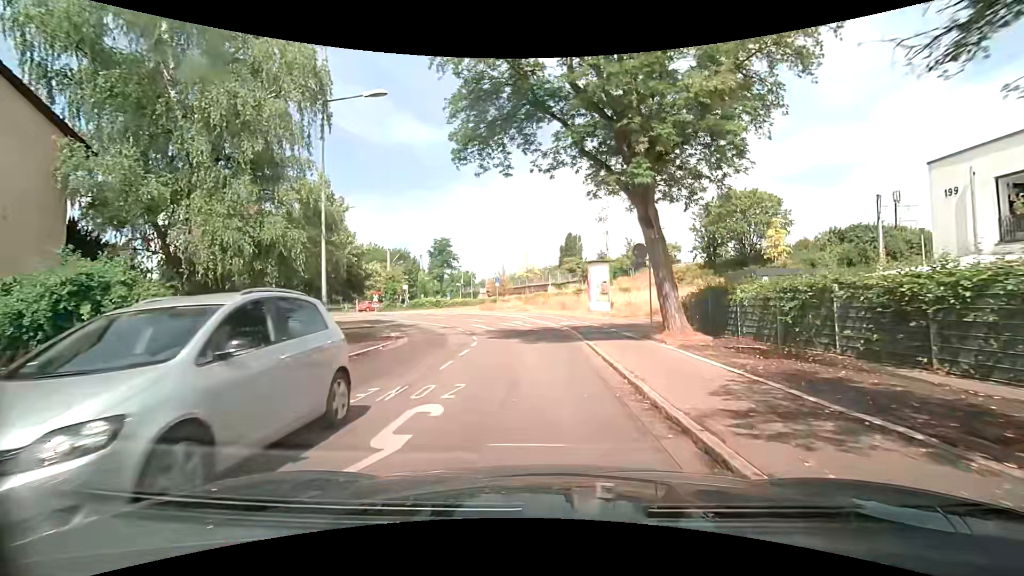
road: residential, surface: asphalt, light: Day
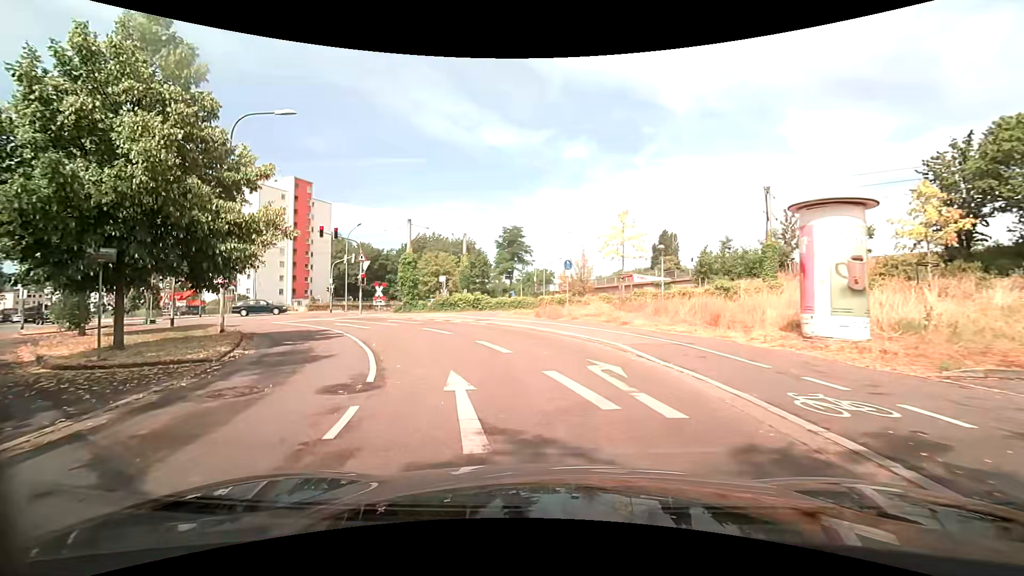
(-0.8, +21.0) m; -8°
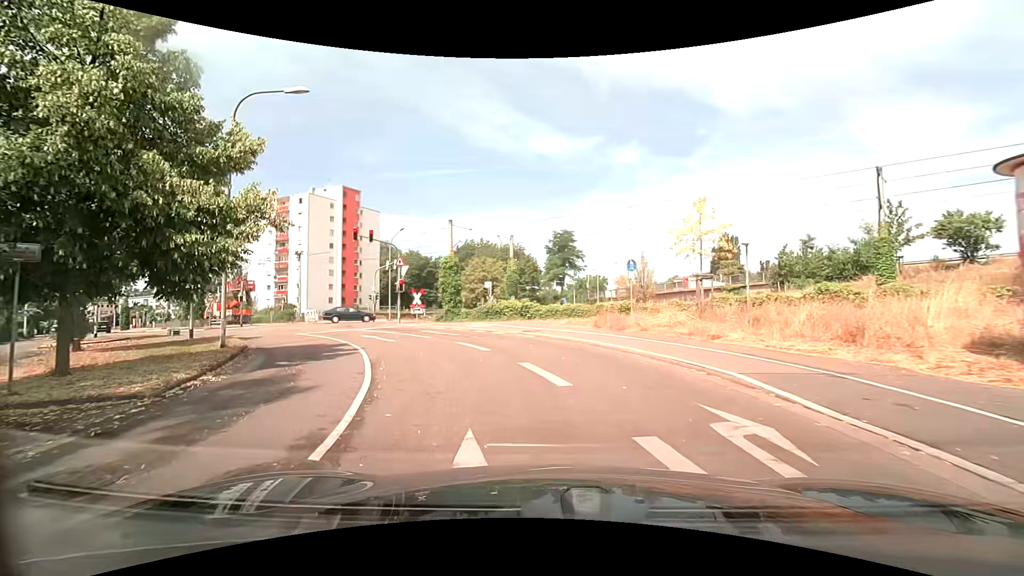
(-0.2, +4.0) m; -6°
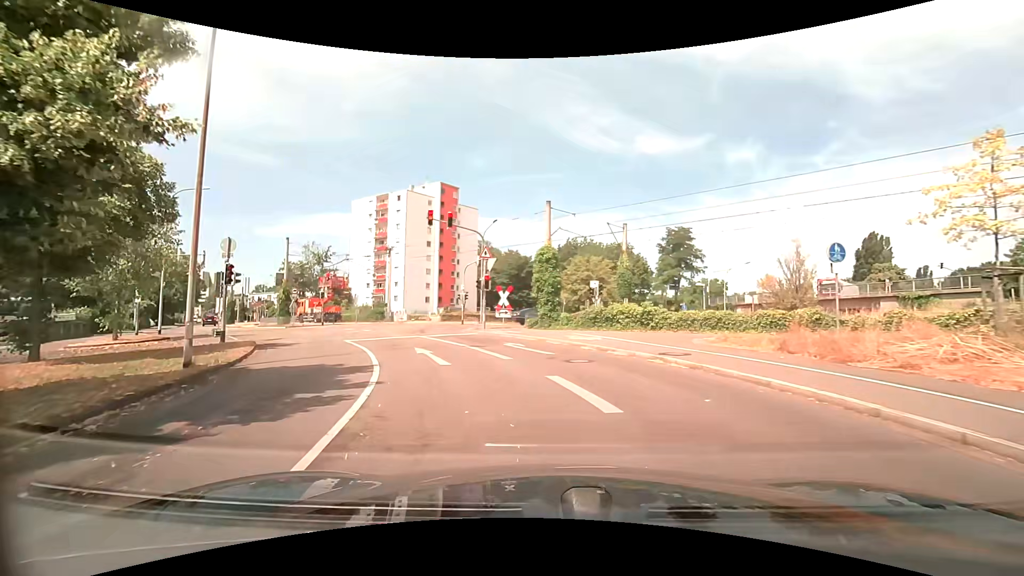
(-0.7, +7.4) m; -13°
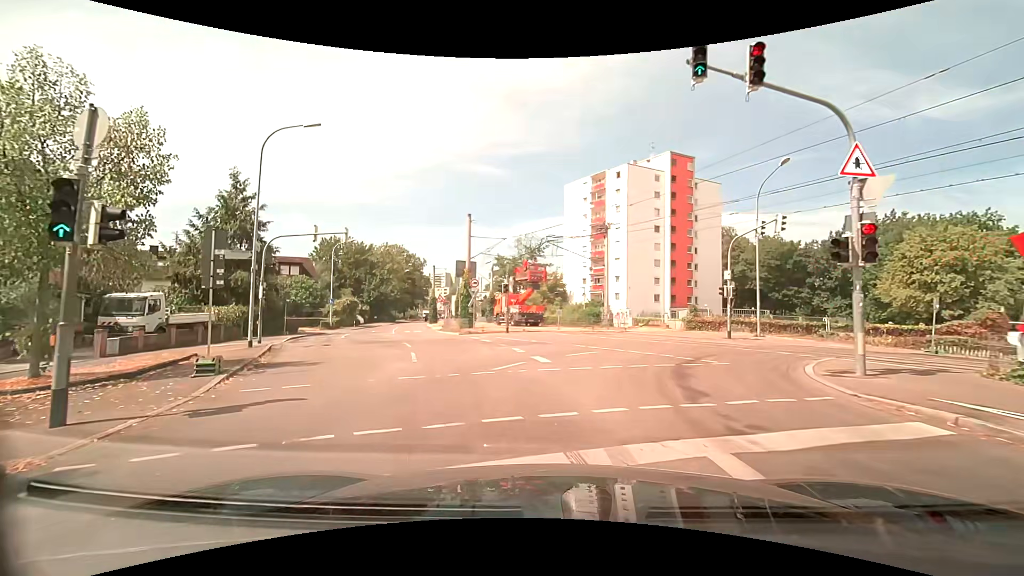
(-3.8, +16.5) m; -25°
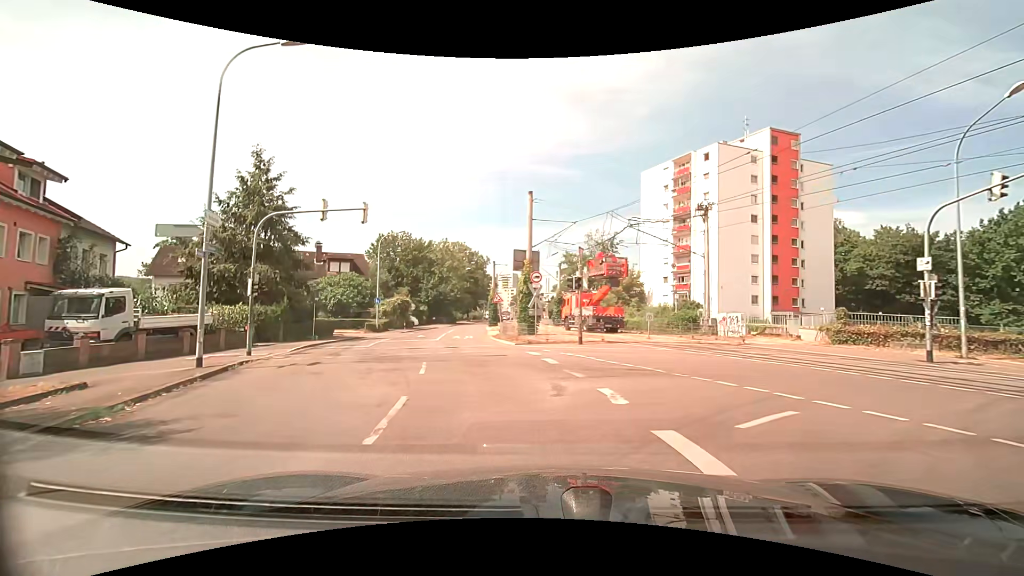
(-0.5, +7.7) m; -7°
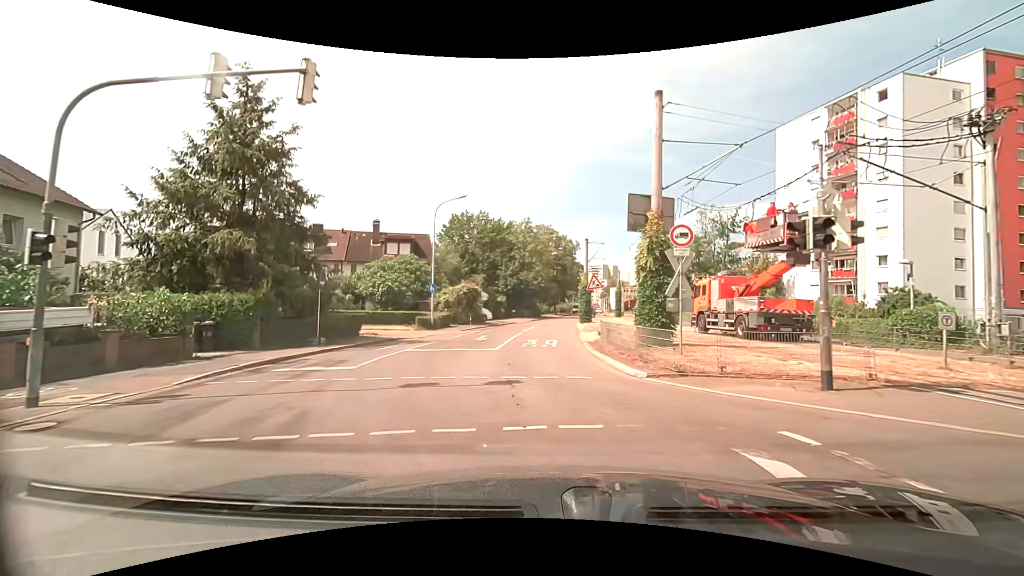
(-1.3, +12.2) m; -11°
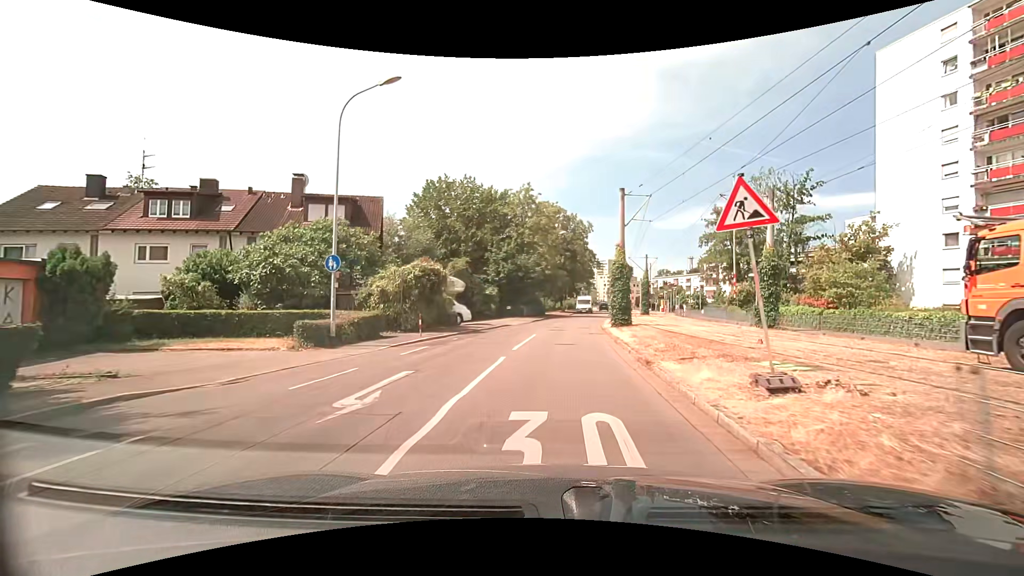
(-0.5, +17.2) m; 0°
(0, +10) (0, +20) (+1, +30) (+2, +40) (+4, +50) (+5, +60) (+6, +70) (+8, +80) (+9, +89) (+10, +99) m
